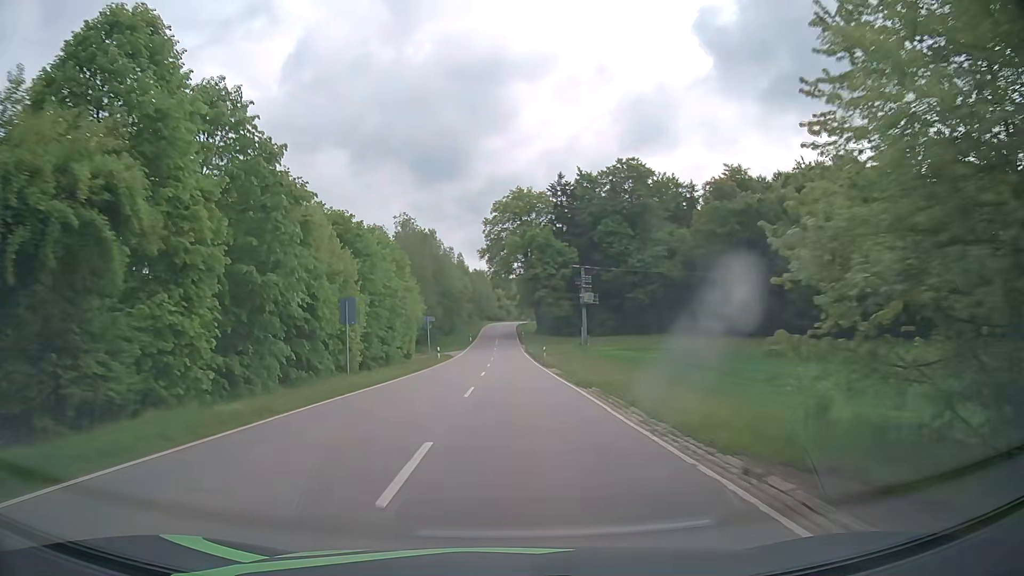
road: tertiary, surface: asphalt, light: Day
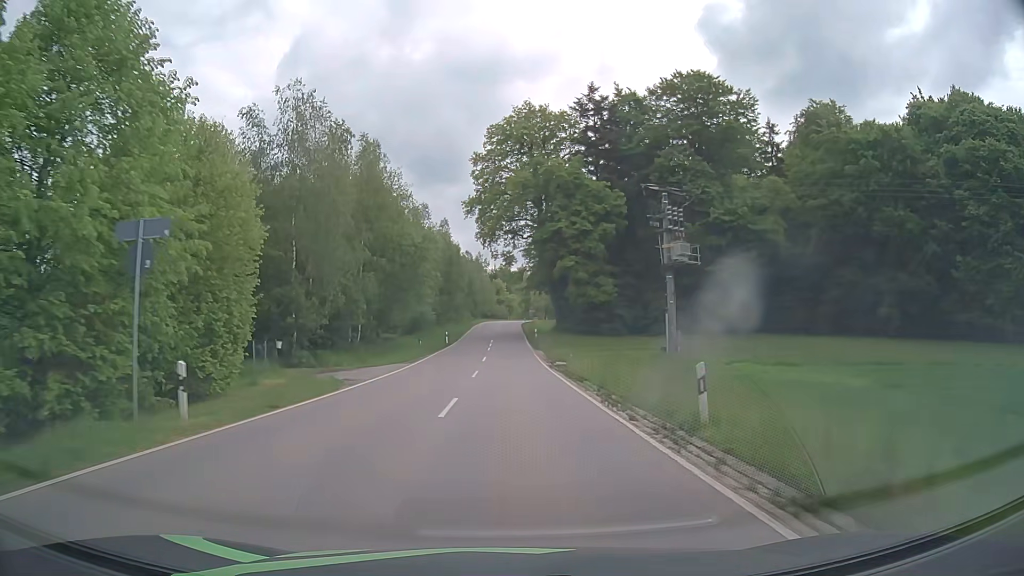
(+0.1, +41.6) m; 0°
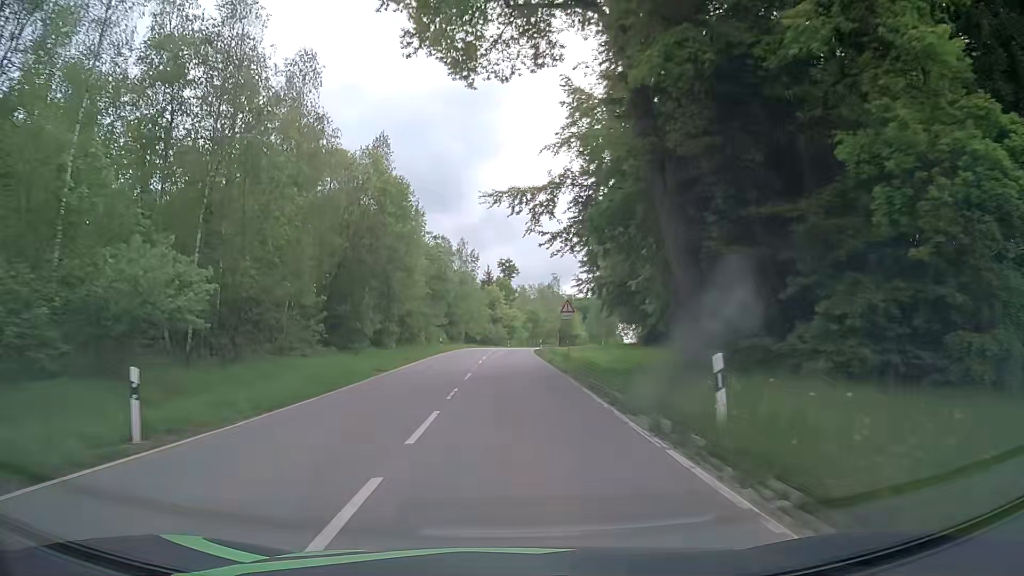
(-0.1, +51.4) m; 0°
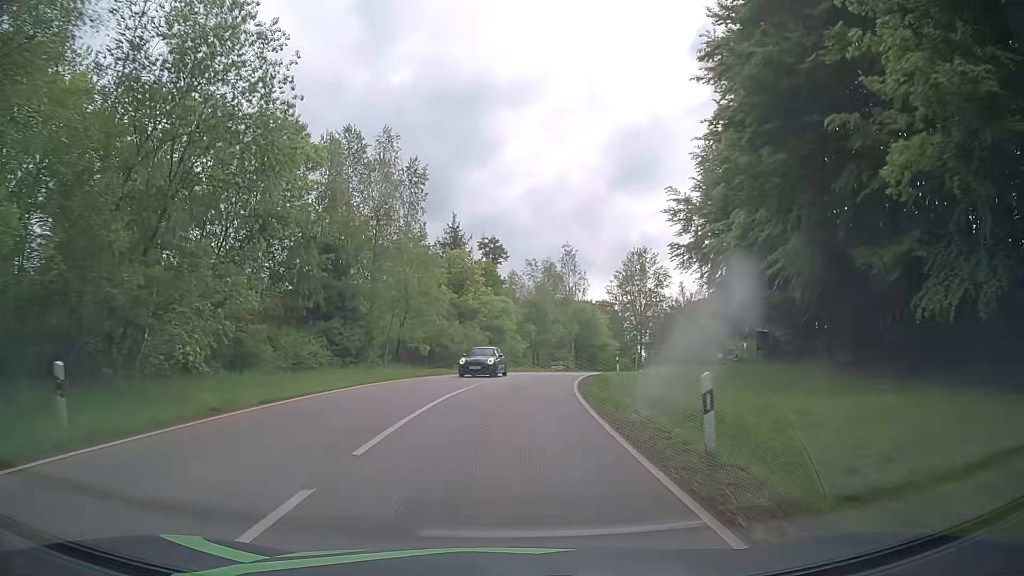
(+0.5, +48.8) m; +1°
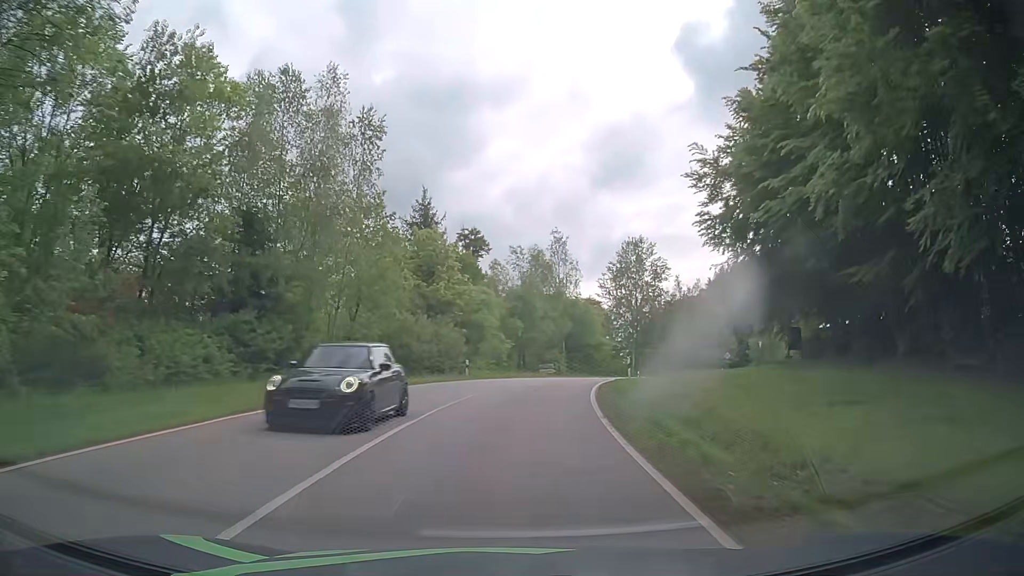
(+0.1, +9.4) m; +1°
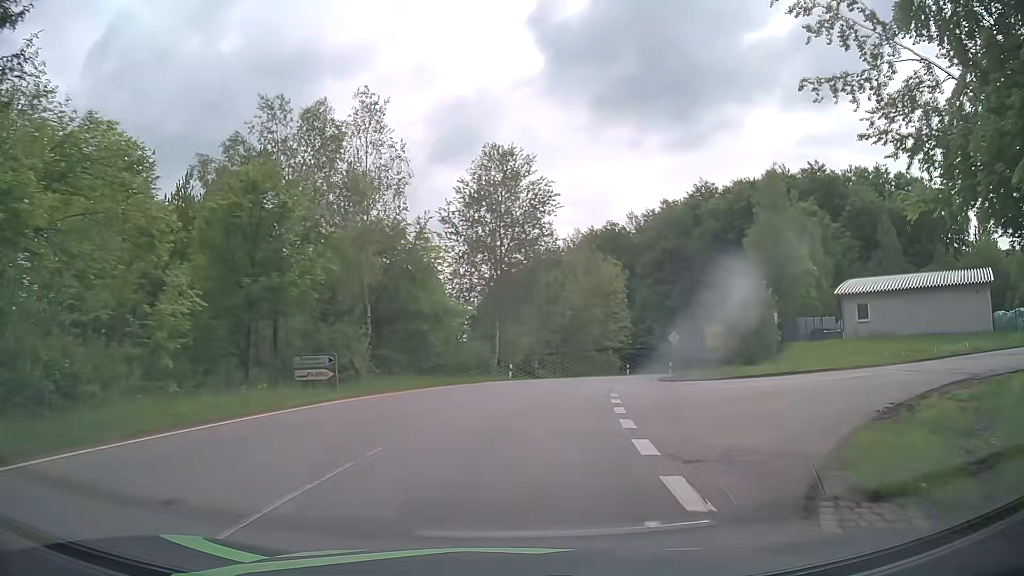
(+4.2, +34.1) m; +14°
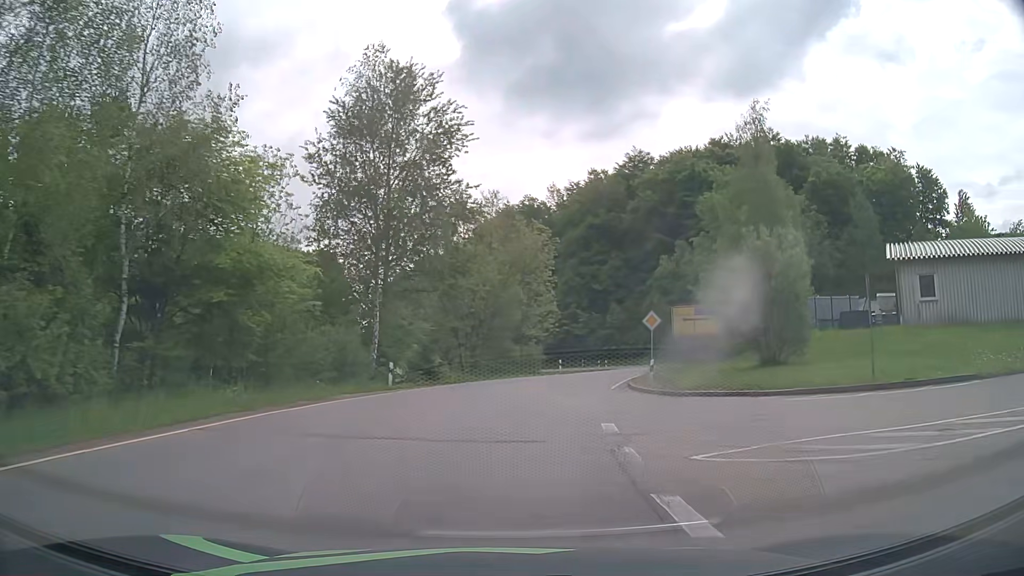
(+1.1, +15.8) m; +8°
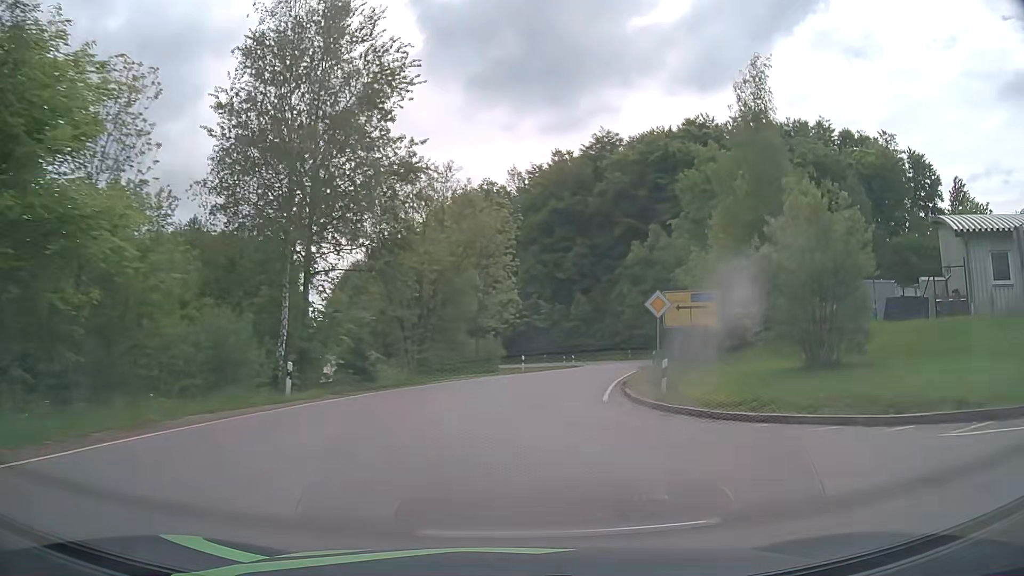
(+0.2, +7.9) m; +3°
(0, +10) (+2, +20) (+4, +30) (+6, +39) (+9, +49) (+12, +59) (+12, +69) (+9, +78) (+3, +86) (-5, +91) m
